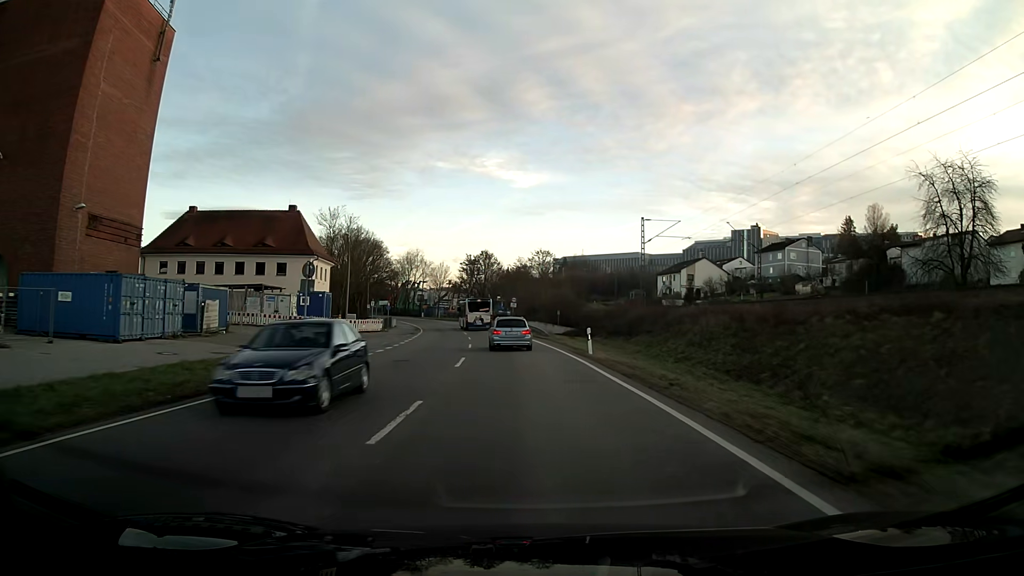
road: primary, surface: asphalt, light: Day
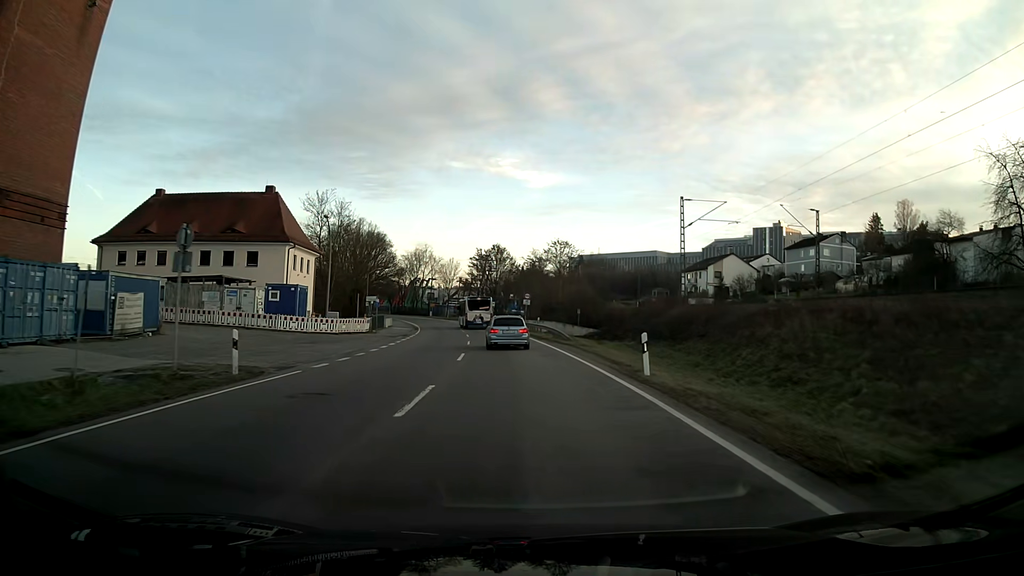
(-0.1, +10.1) m; -1°
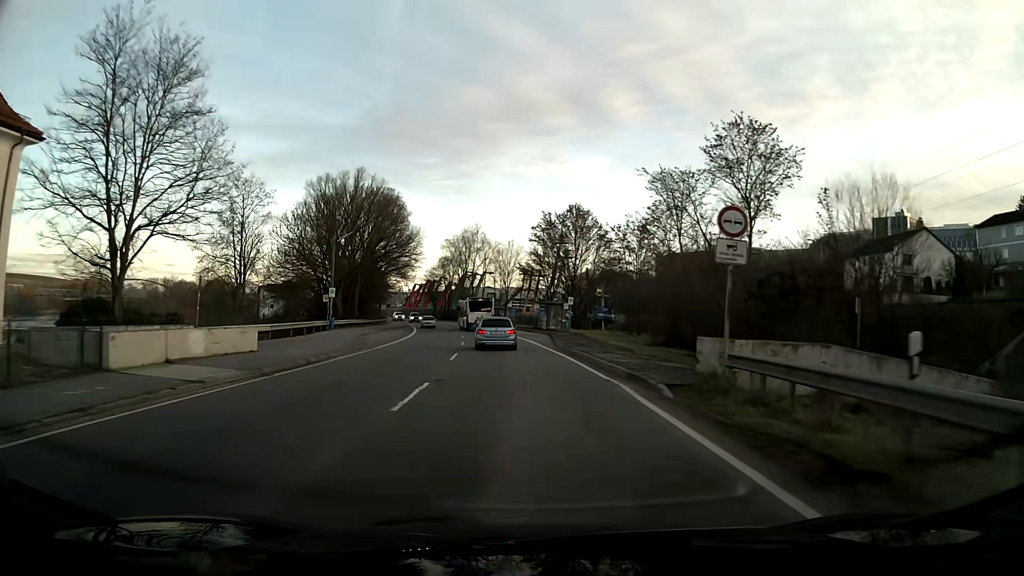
(-2.7, +47.4) m; -7°
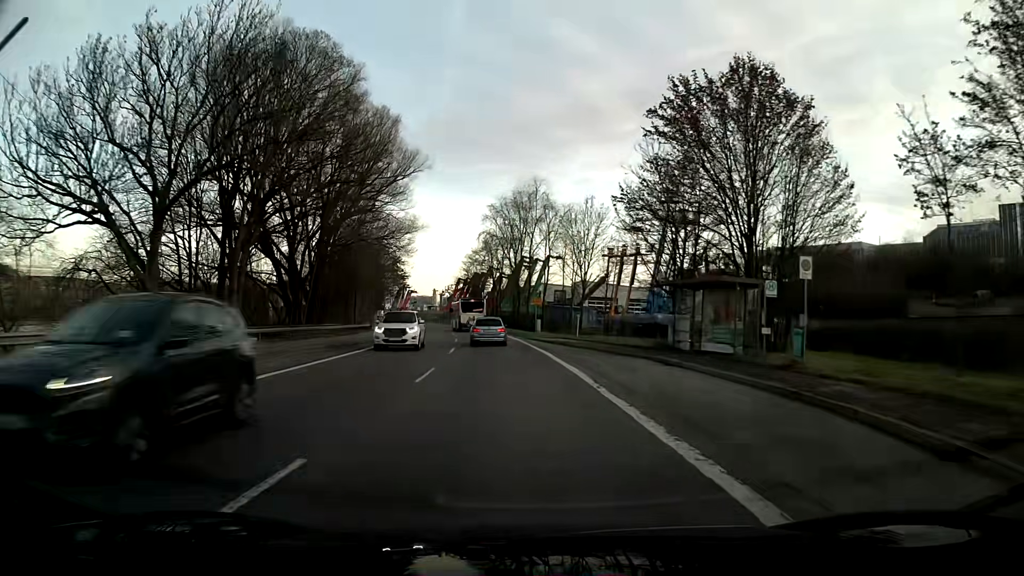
(-2.2, +43.6) m; -6°
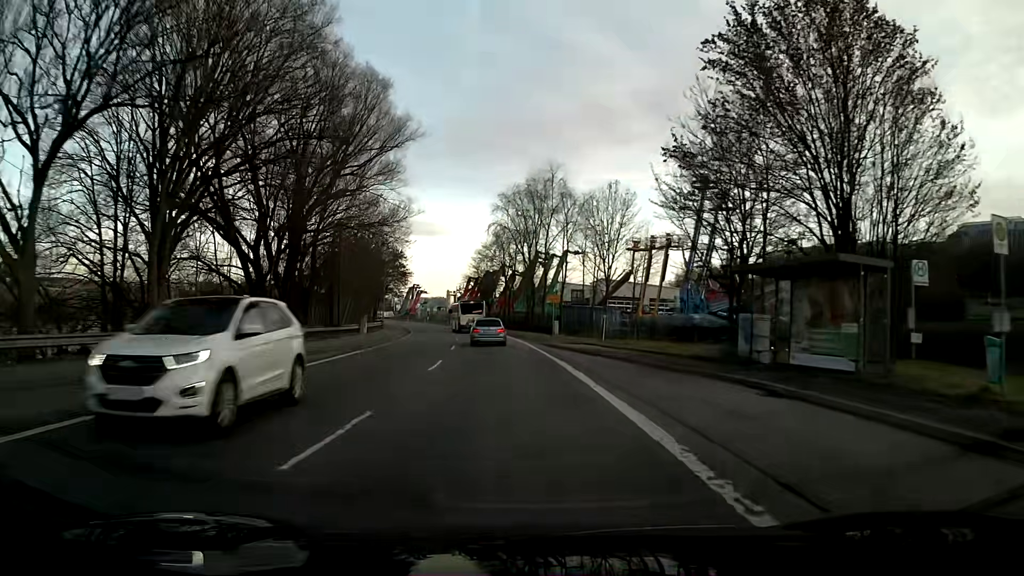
(-0.1, +8.7) m; -1°
(0, +10) (-1, +20) (-1, +30) (-2, +40) (-3, +50) (-5, +60) (-6, +70) (-8, +79) (-10, +89) (-13, +99) m
